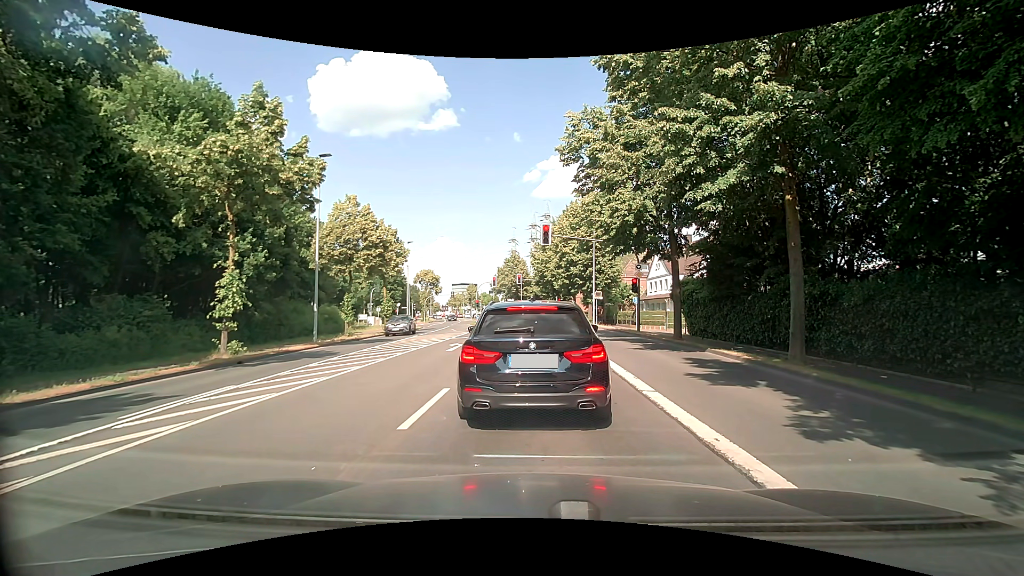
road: secondary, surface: asphalt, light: Day
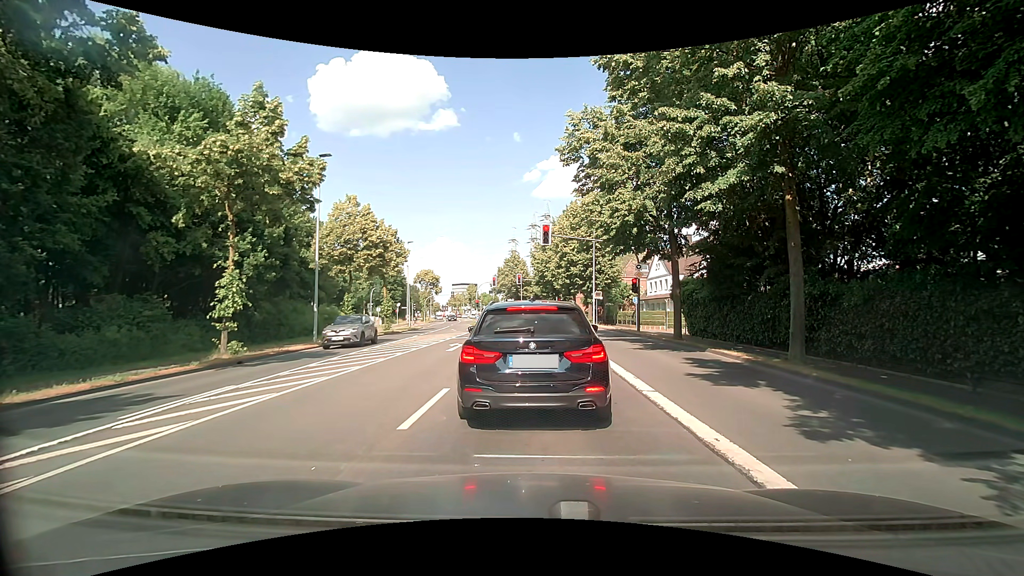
(0.0, 0.0) m; 0°
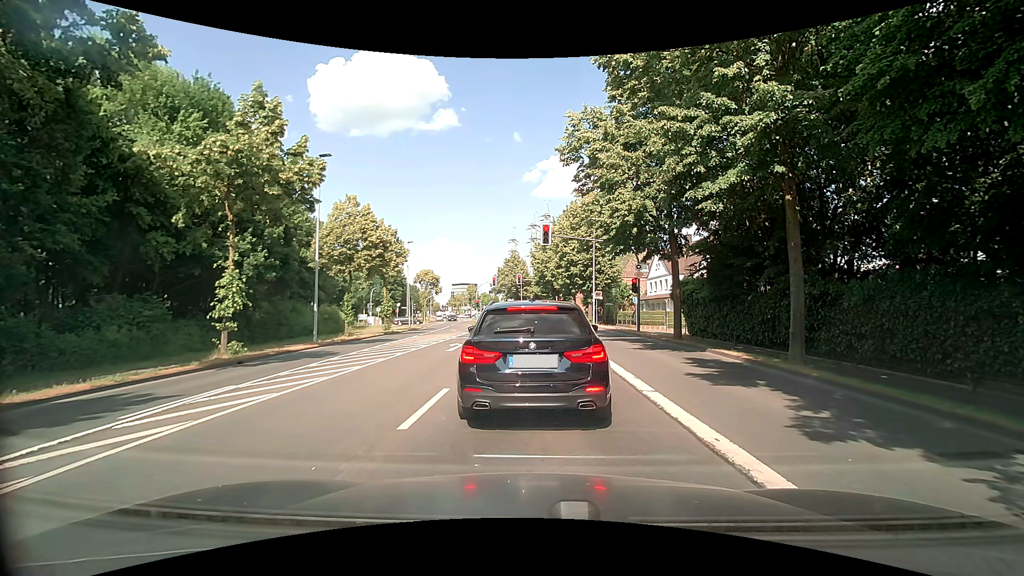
(0.0, 0.0) m; 0°
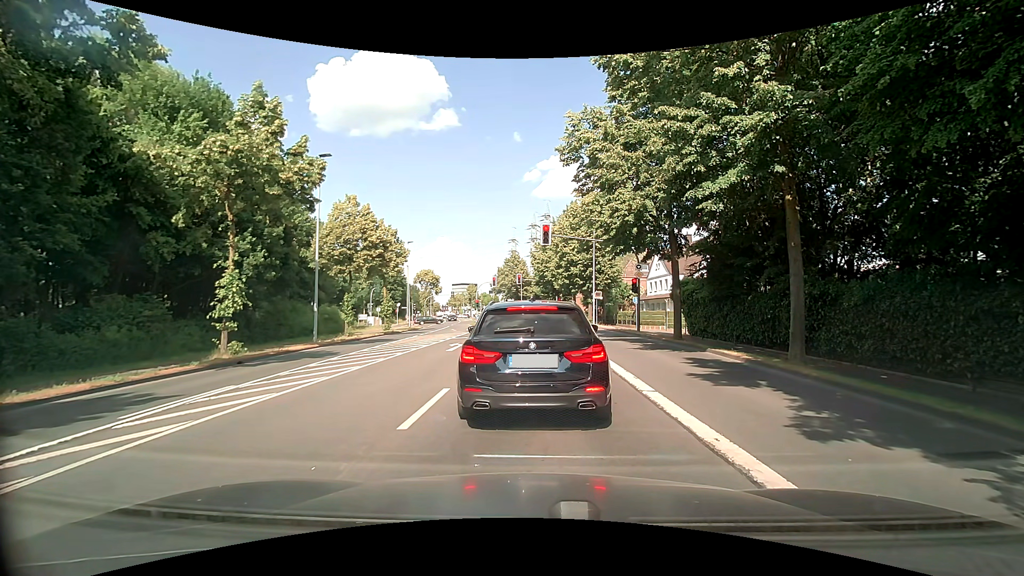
(0.0, 0.0) m; 0°
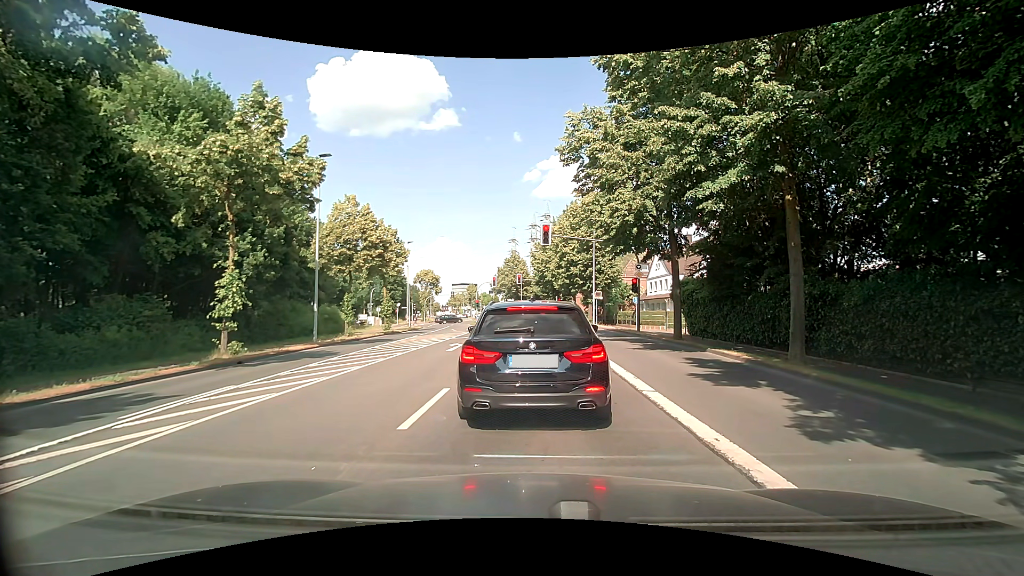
(0.0, 0.0) m; 0°
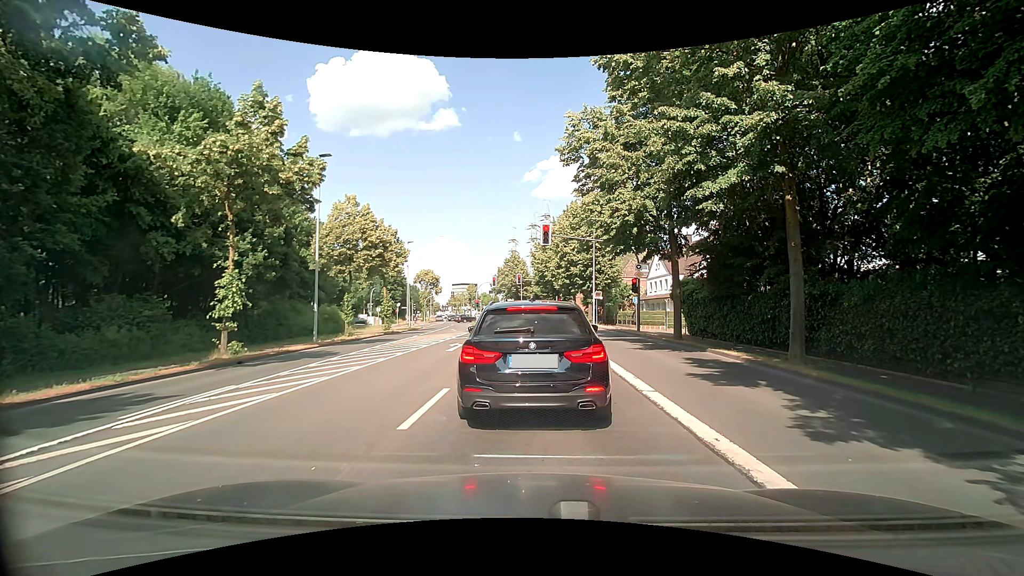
(0.0, 0.0) m; 0°
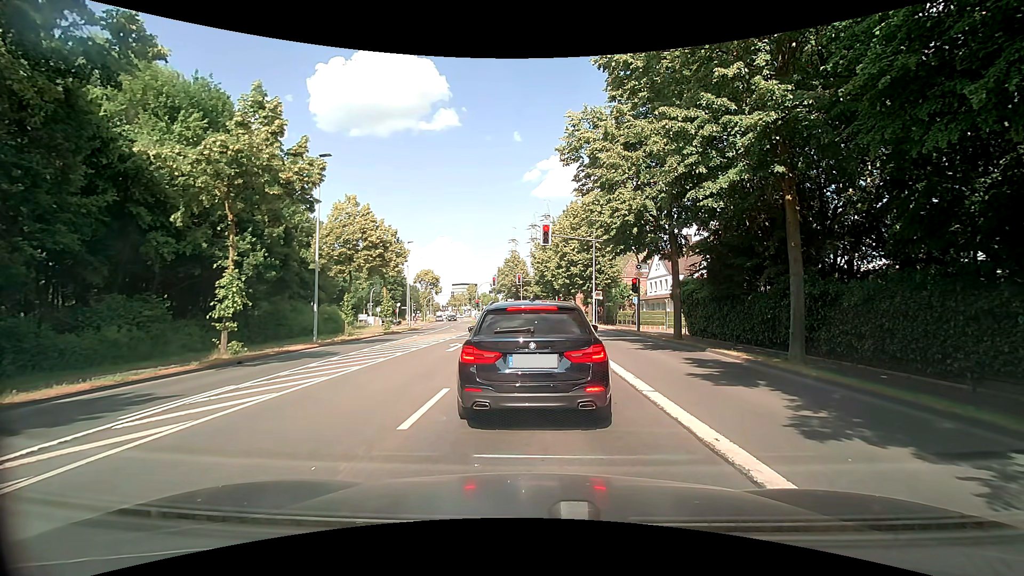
(0.0, 0.0) m; 0°
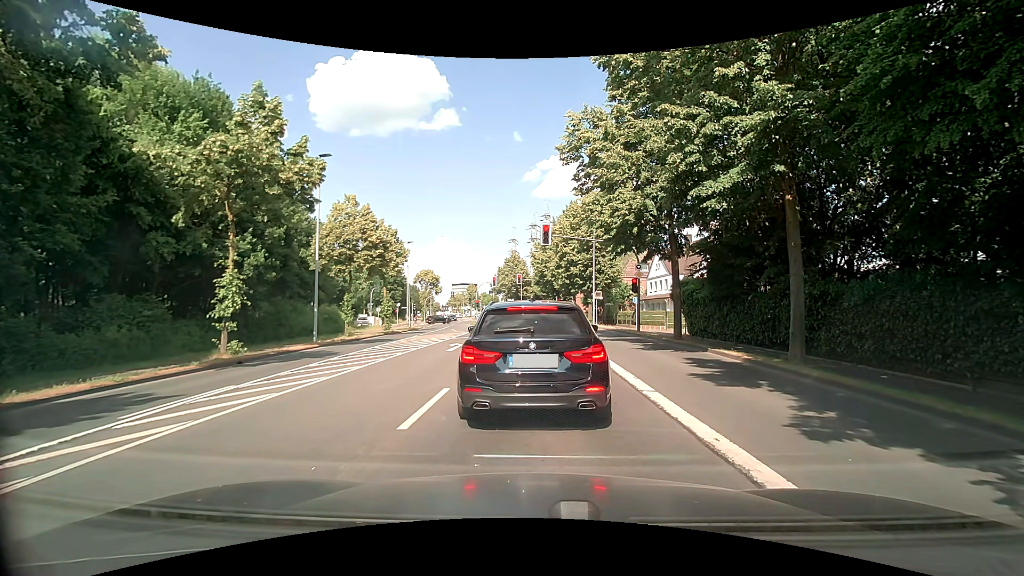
(0.0, 0.0) m; 0°
